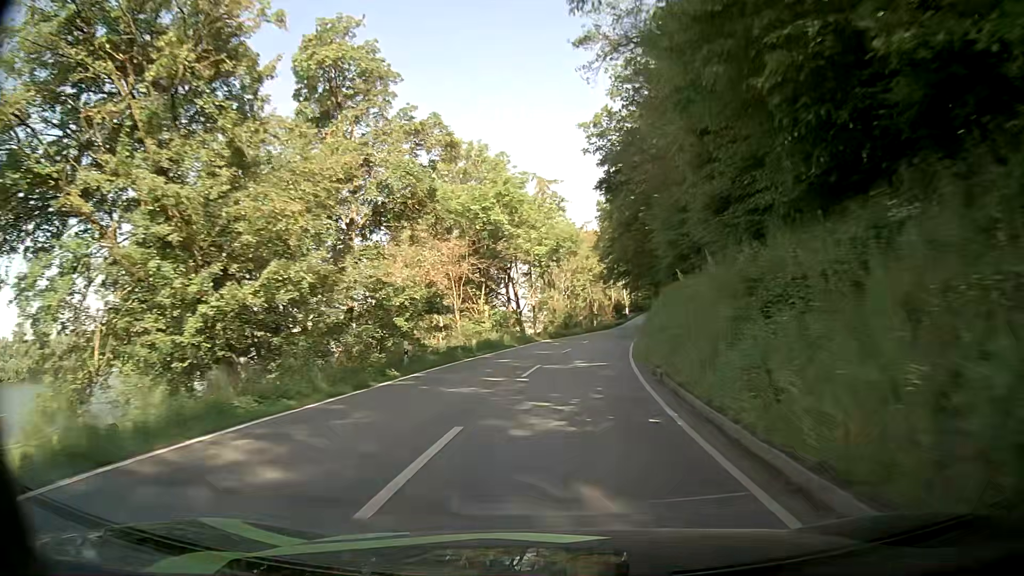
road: secondary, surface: asphalt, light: Day
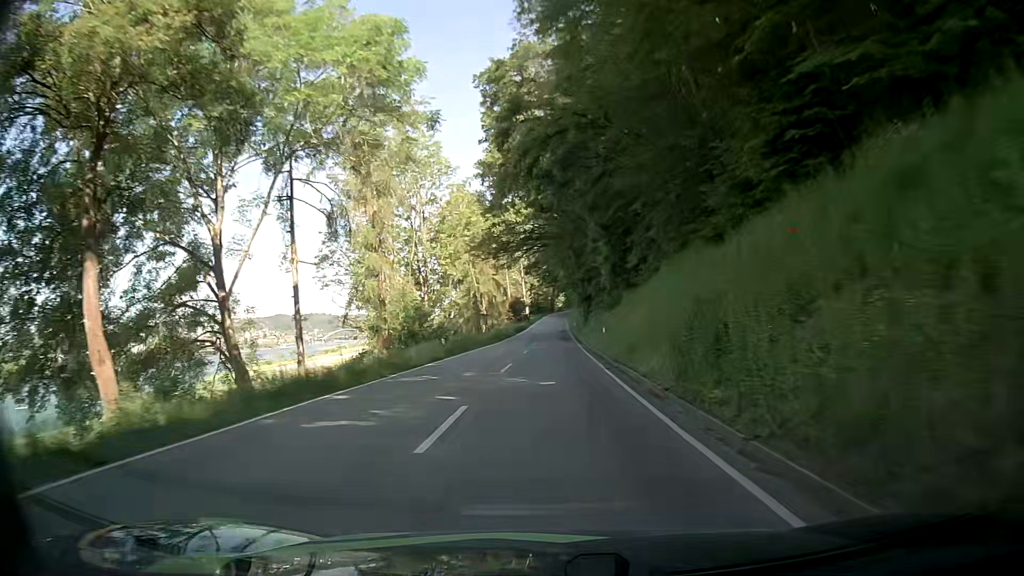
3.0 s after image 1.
(+4.0, +46.2) m; +9°
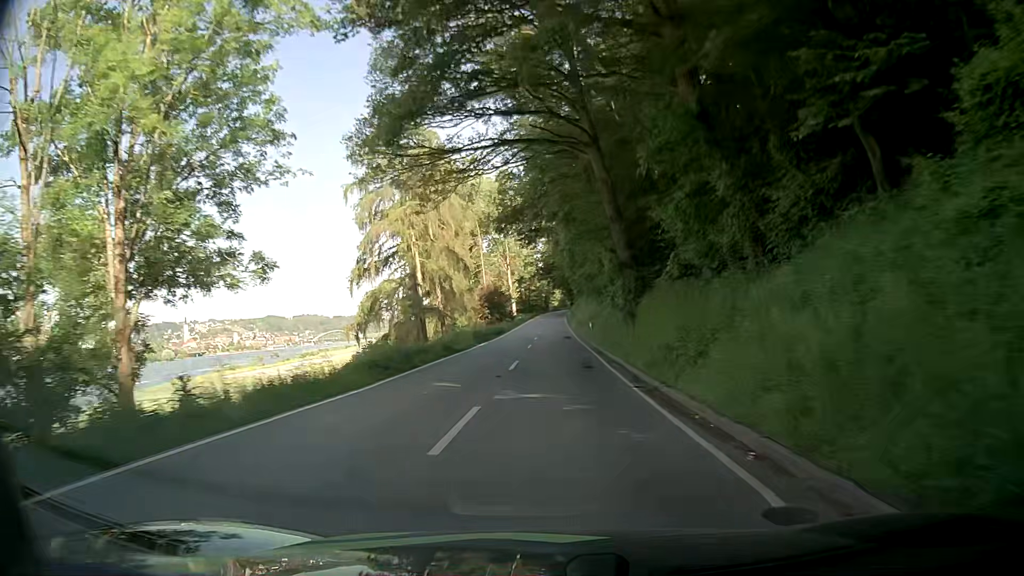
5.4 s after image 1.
(+0.6, +37.3) m; +2°
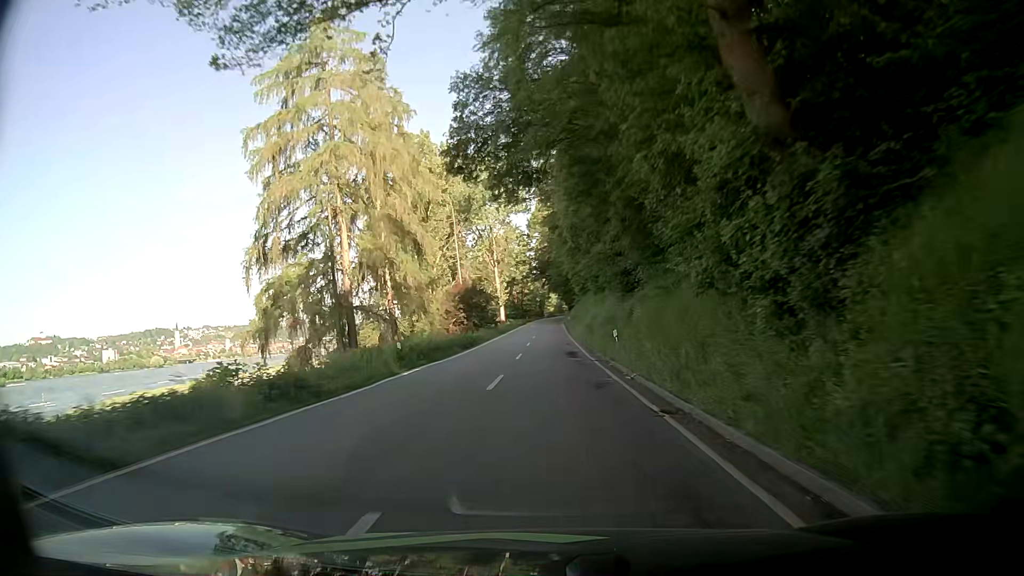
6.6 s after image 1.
(0.0, +18.6) m; 0°
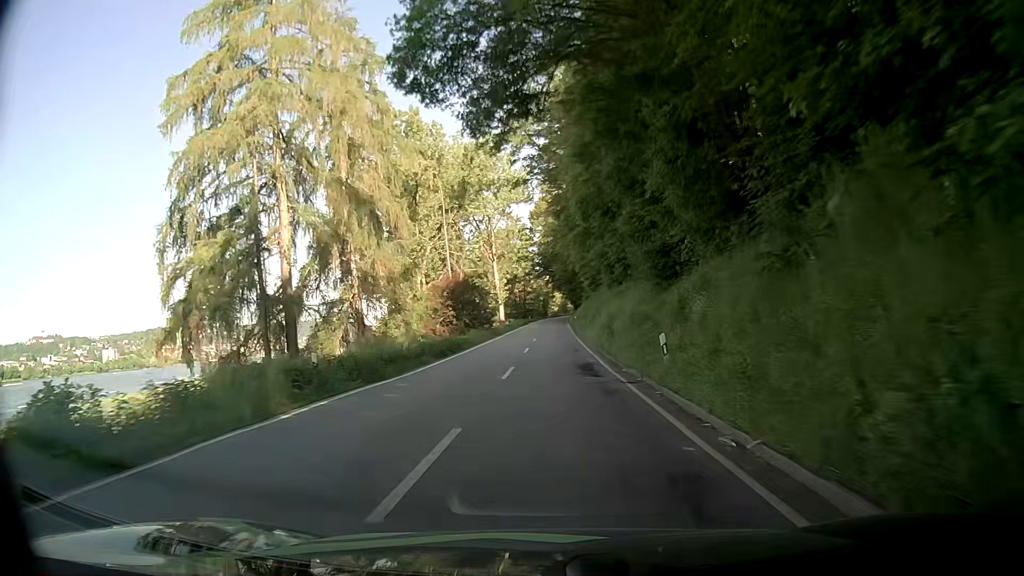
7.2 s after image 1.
(0.0, +9.2) m; -1°
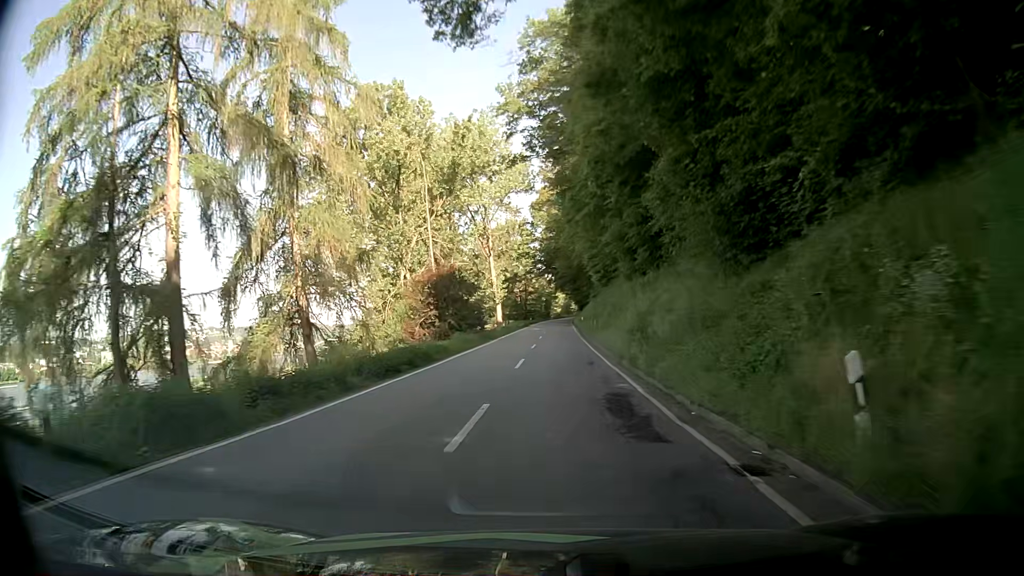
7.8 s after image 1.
(0.0, +9.1) m; 0°
